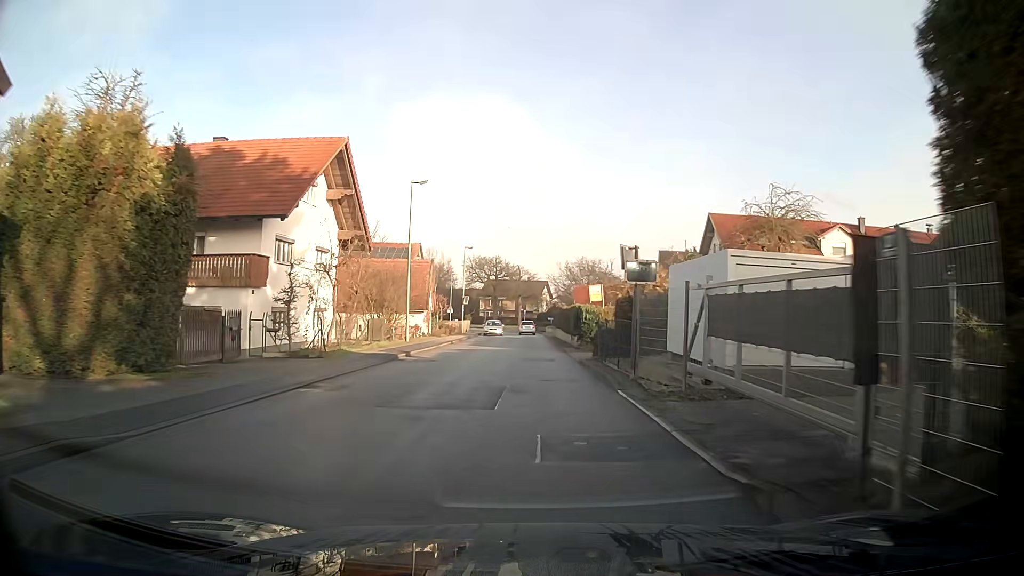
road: unclassified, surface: asphalt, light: Day
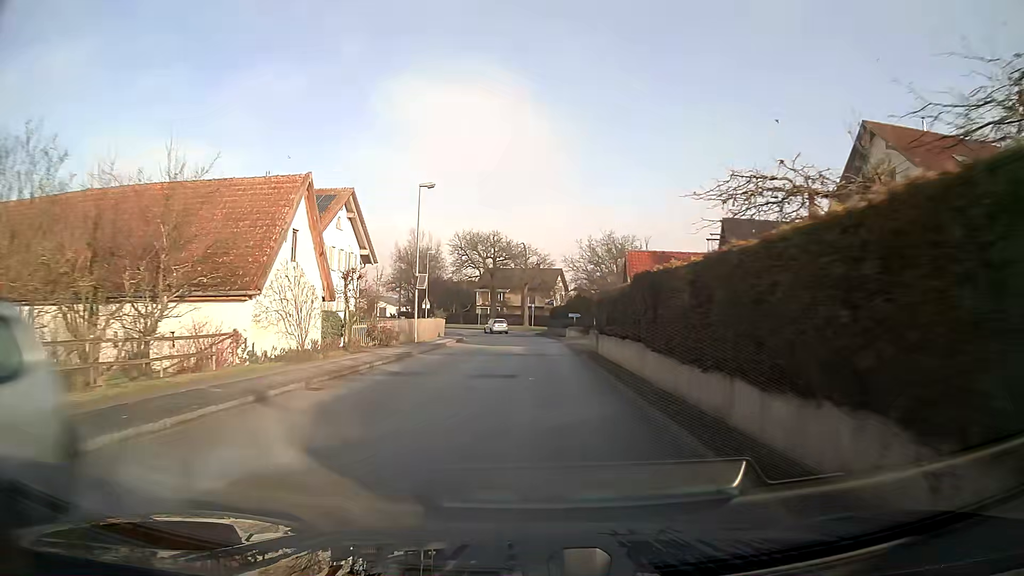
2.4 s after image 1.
(-0.4, +28.9) m; -2°
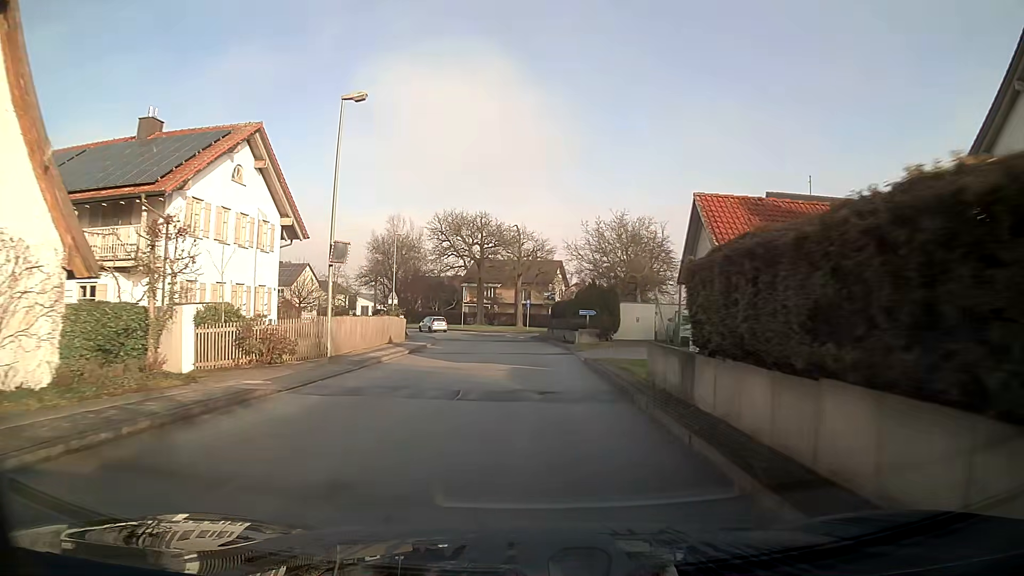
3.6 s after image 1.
(+0.1, +14.3) m; 0°
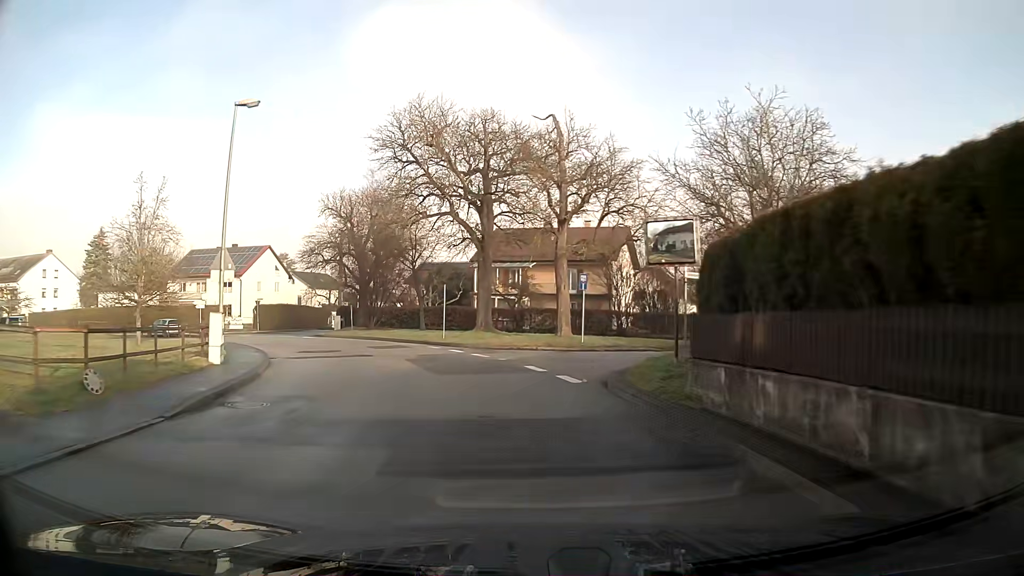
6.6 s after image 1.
(-0.8, +34.7) m; -6°
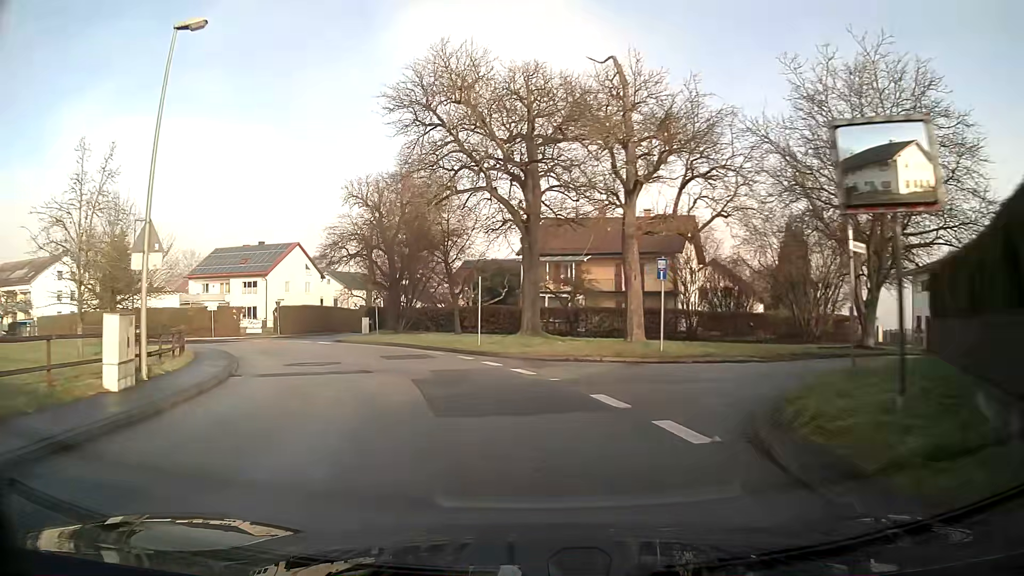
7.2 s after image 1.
(-0.3, +6.9) m; -5°
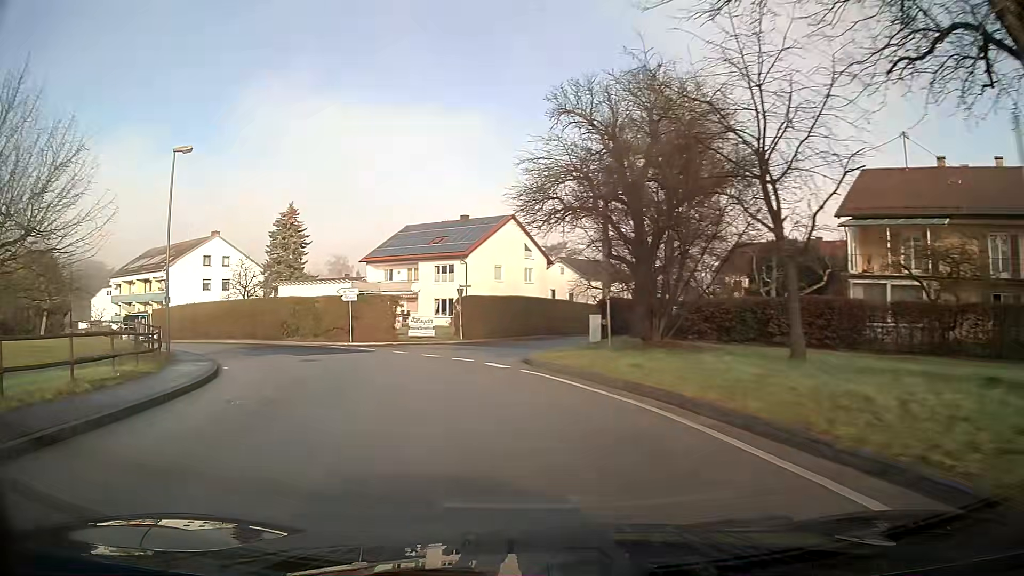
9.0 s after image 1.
(-3.8, +19.8) m; -22°
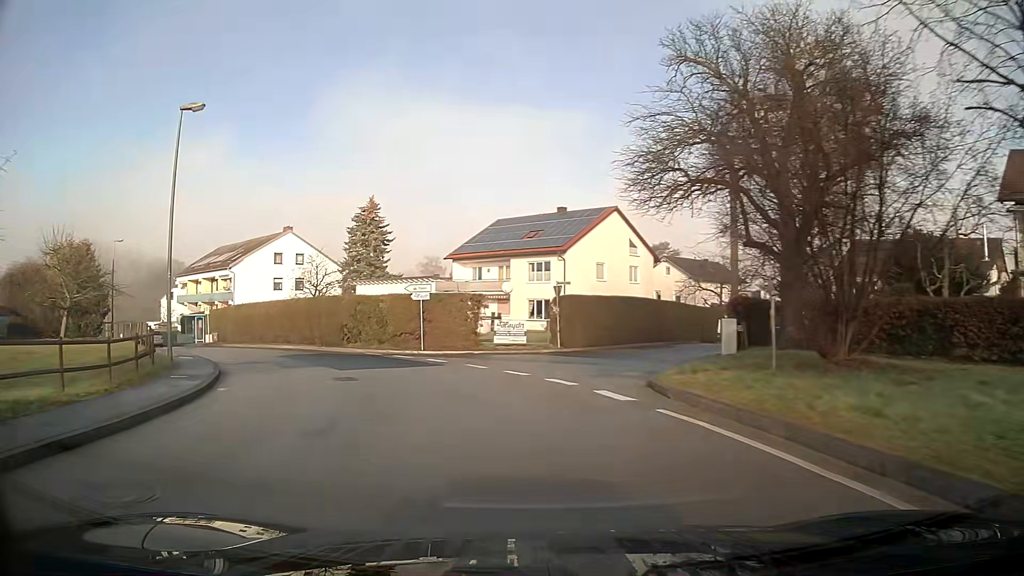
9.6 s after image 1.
(-0.5, +6.5) m; -8°
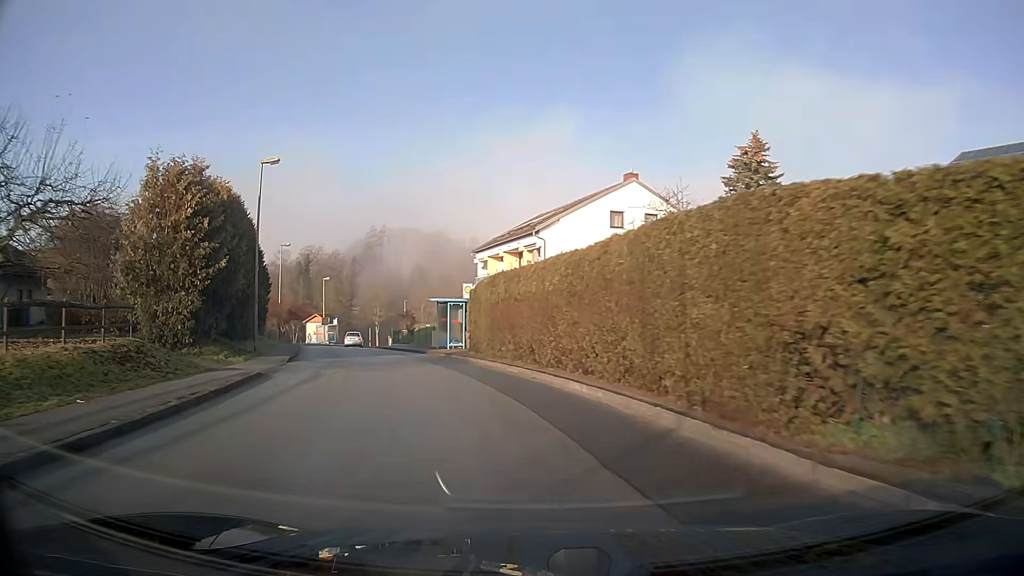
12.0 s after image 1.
(-7.1, +25.0) m; -30°
